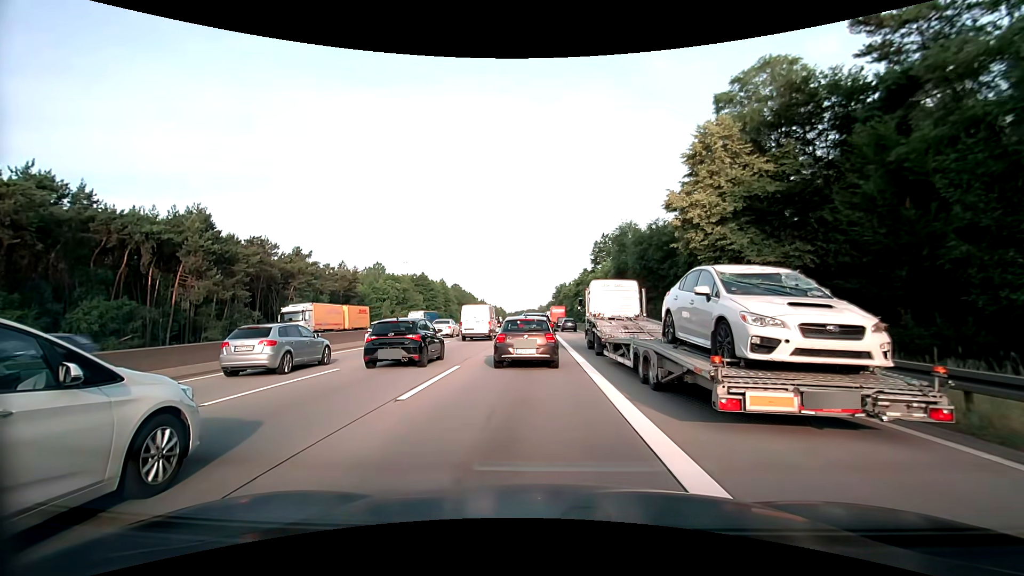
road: motorway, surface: asphalt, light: Day
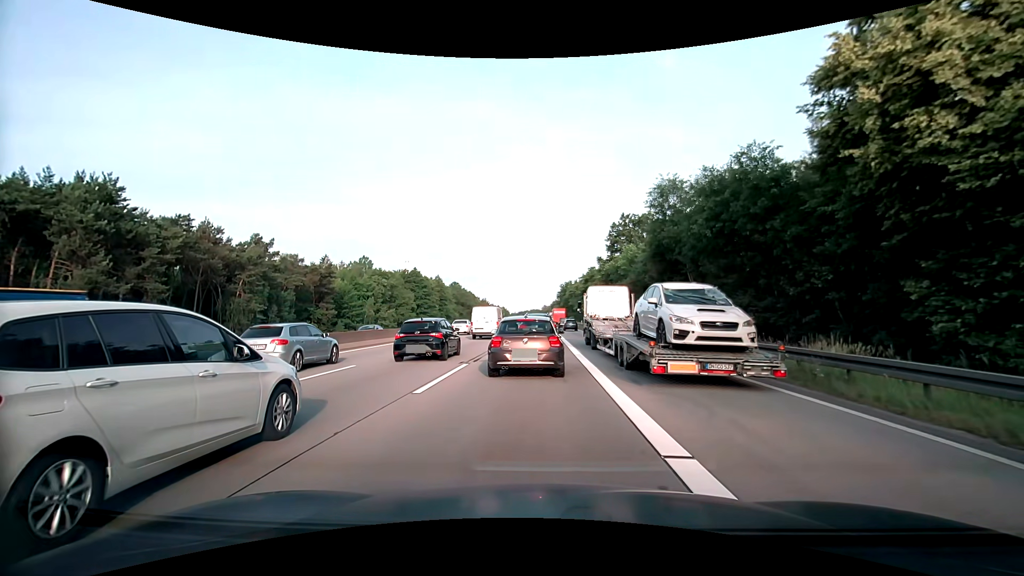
(0.0, +17.0) m; 0°
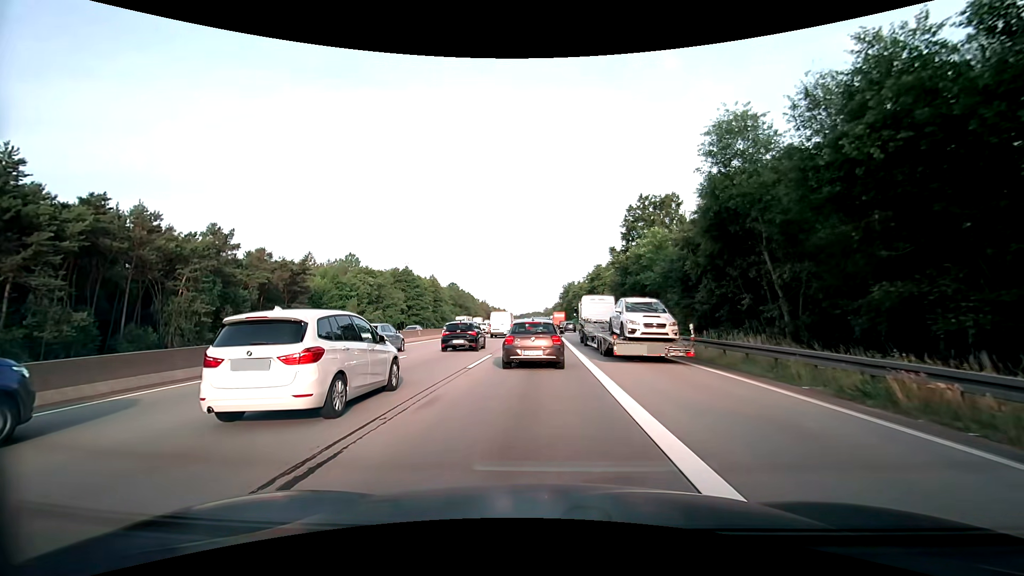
(-0.1, +12.6) m; 0°
(0, +10) (0, +20) (0, +30) (0, +40) (0, +50) (0, +60) (0, +70) (0, +80) (0, +90) (0, +100) m
